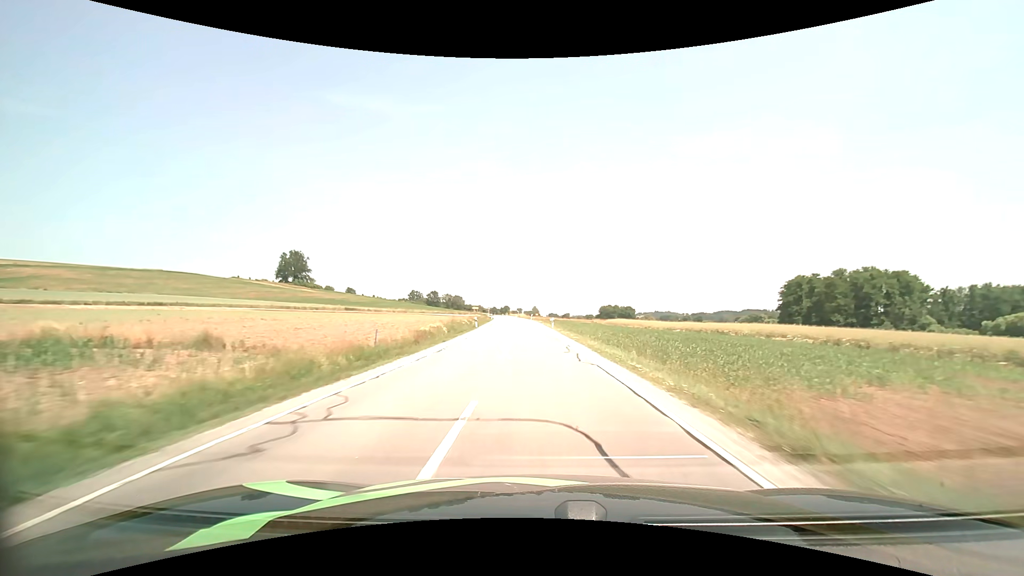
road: secondary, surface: asphalt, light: Day
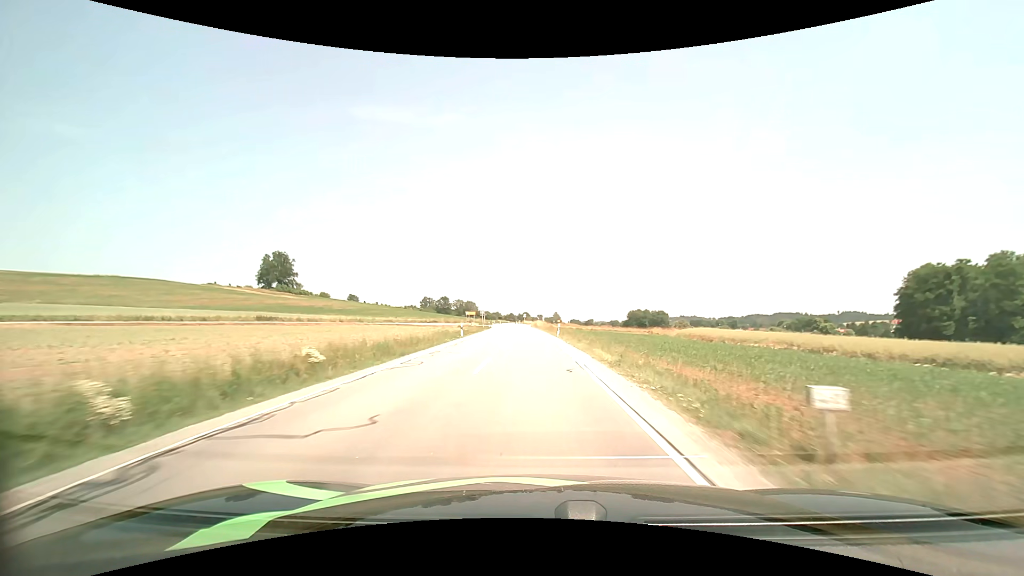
(-1.1, +52.1) m; -2°
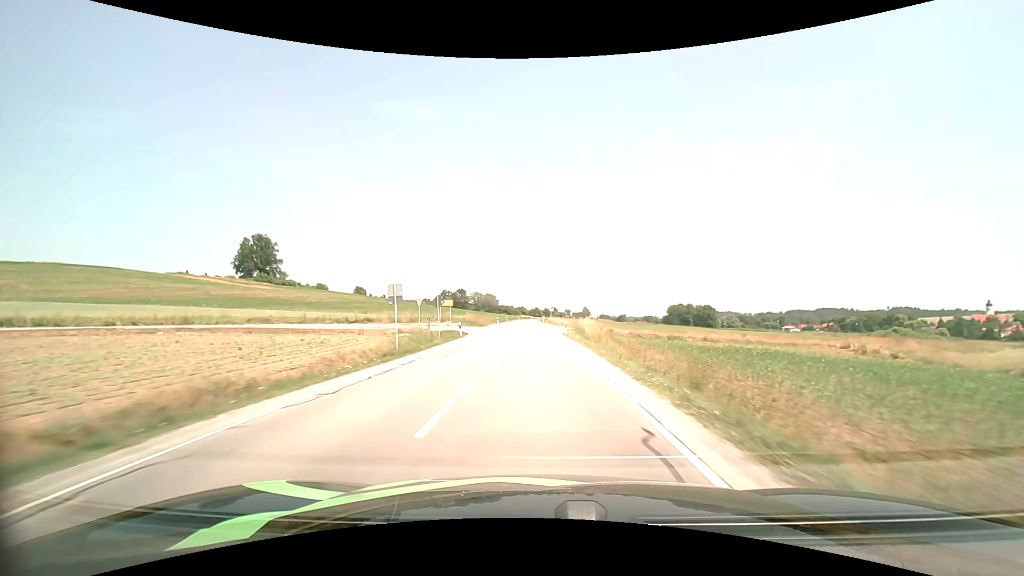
(-1.4, +54.0) m; -3°
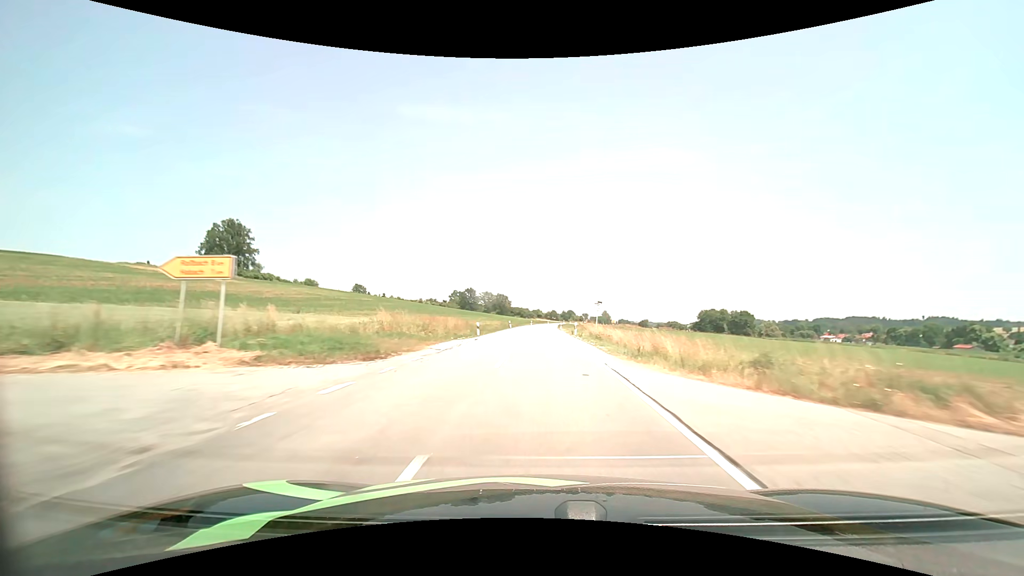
(-0.8, +41.3) m; -2°
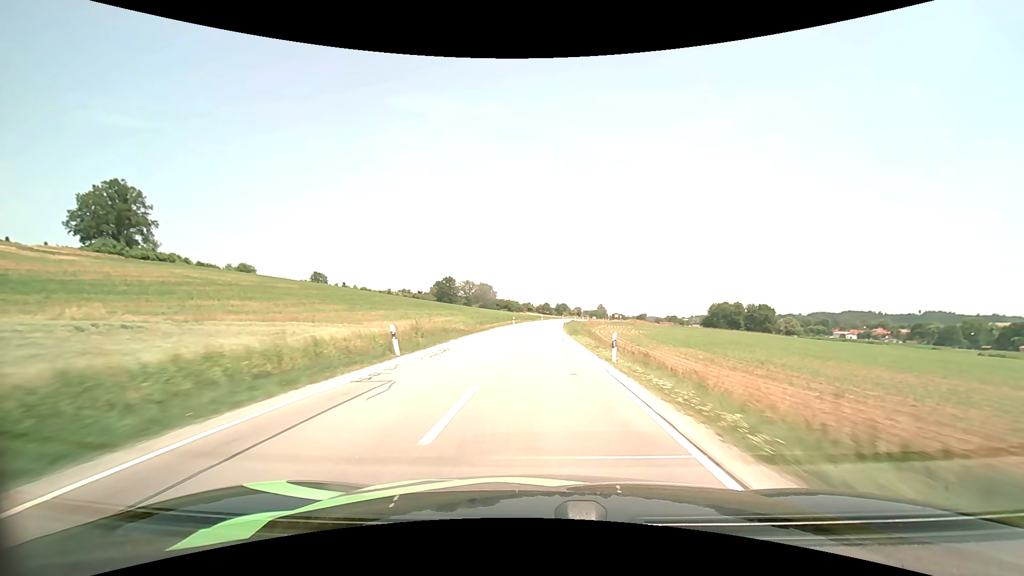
(+0.4, +54.5) m; +1°
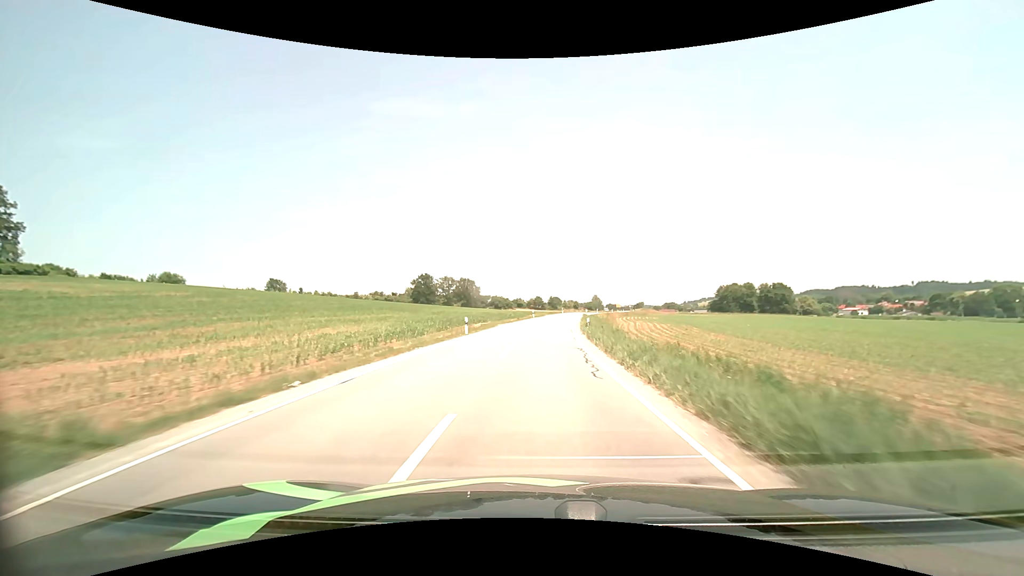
(+0.5, +39.0) m; +1°
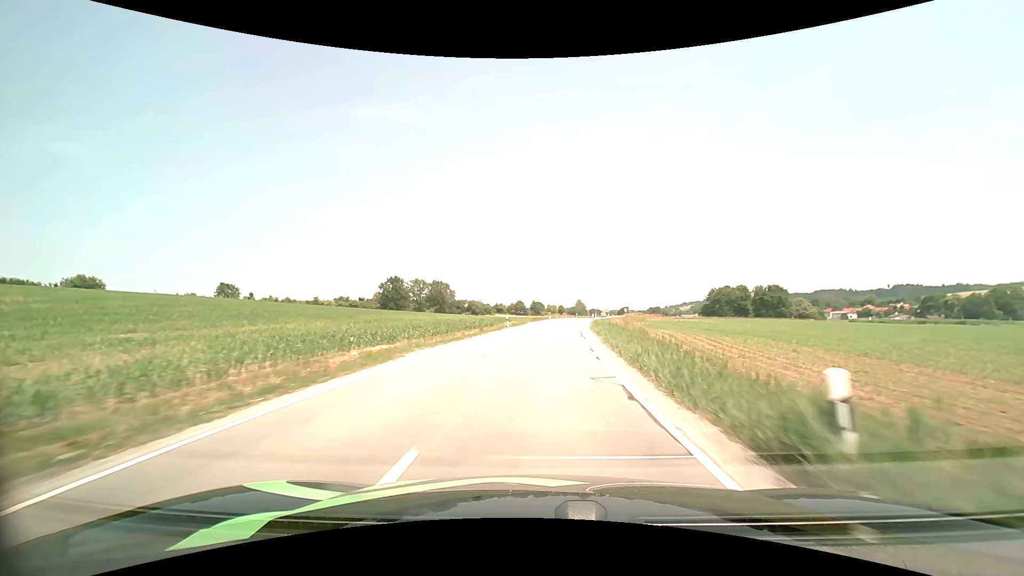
(+0.3, +24.9) m; +2°
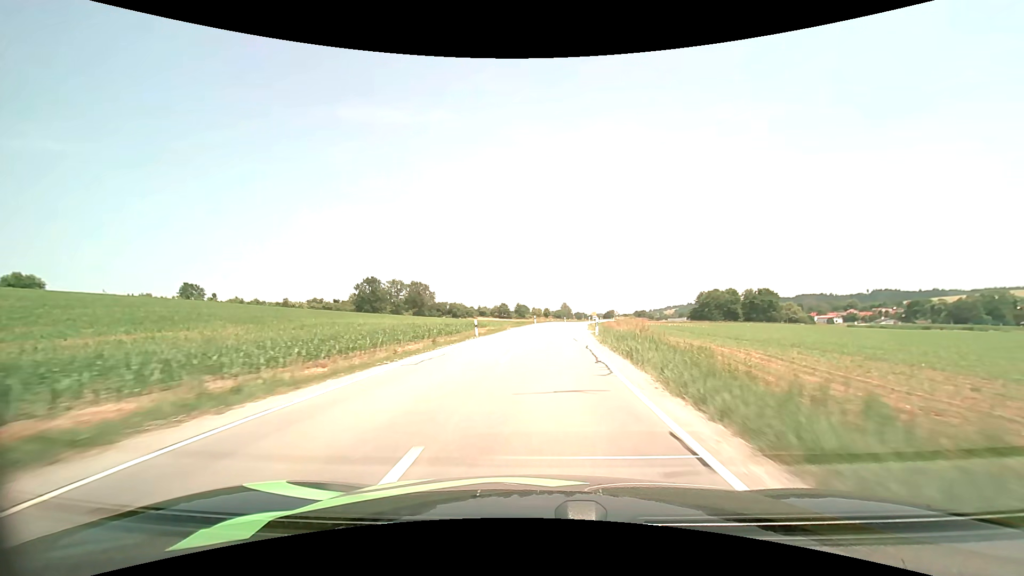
(+0.2, +12.2) m; +2°
(0, +10) (+1, +20) (+1, +30) (+2, +40) (+3, +50) (+4, +60) (+5, +70) (+7, +80) (+8, +90) (+10, +99) m
